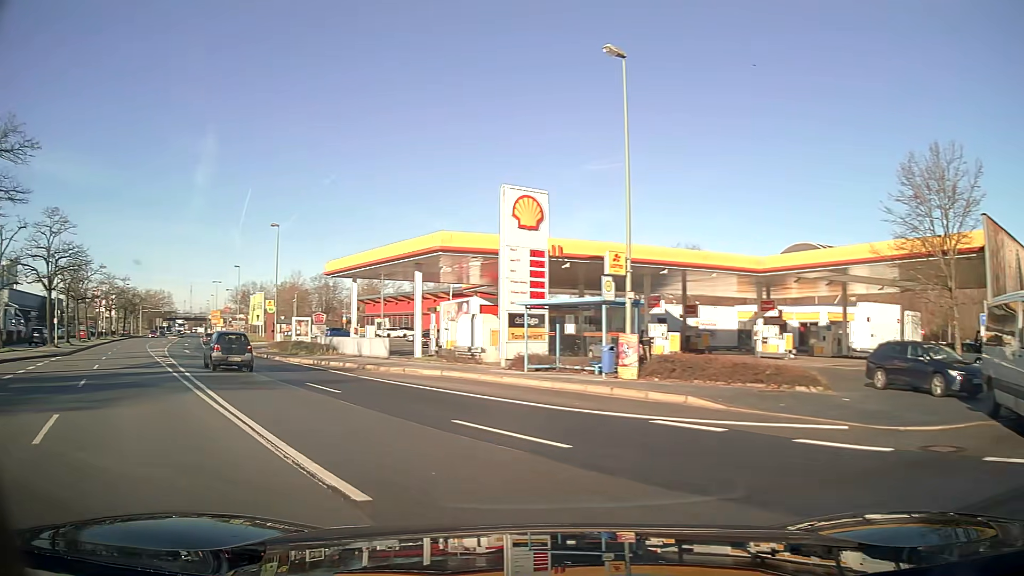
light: Day
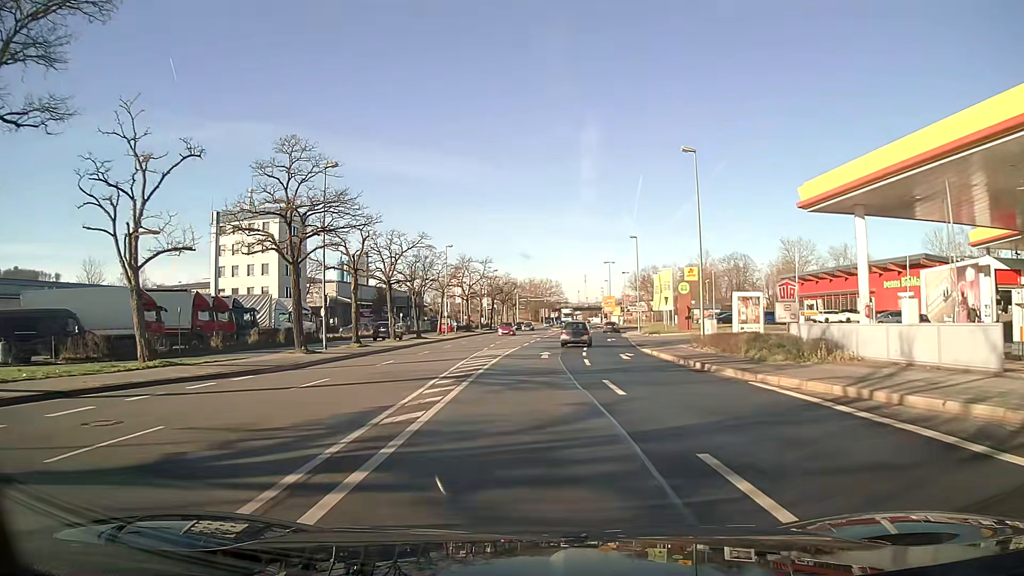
(-7.7, +20.6) m; -29°
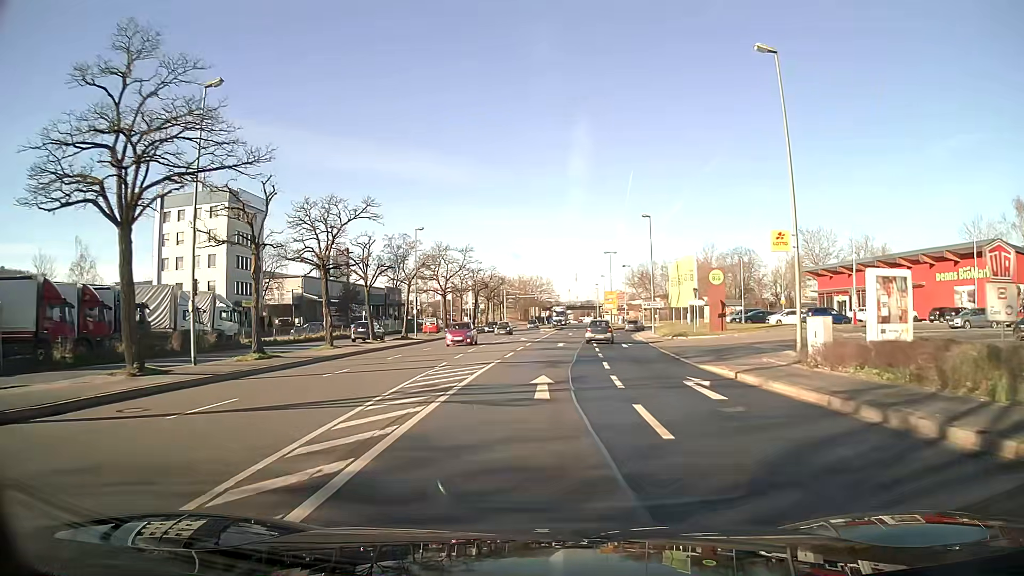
(+0.1, +14.3) m; +1°
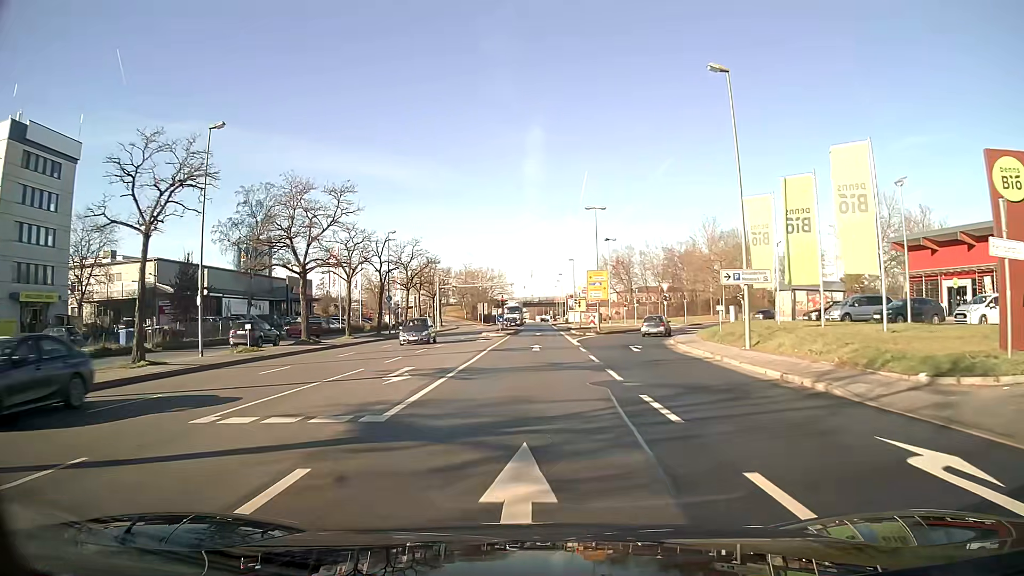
(+1.2, +35.1) m; +3°
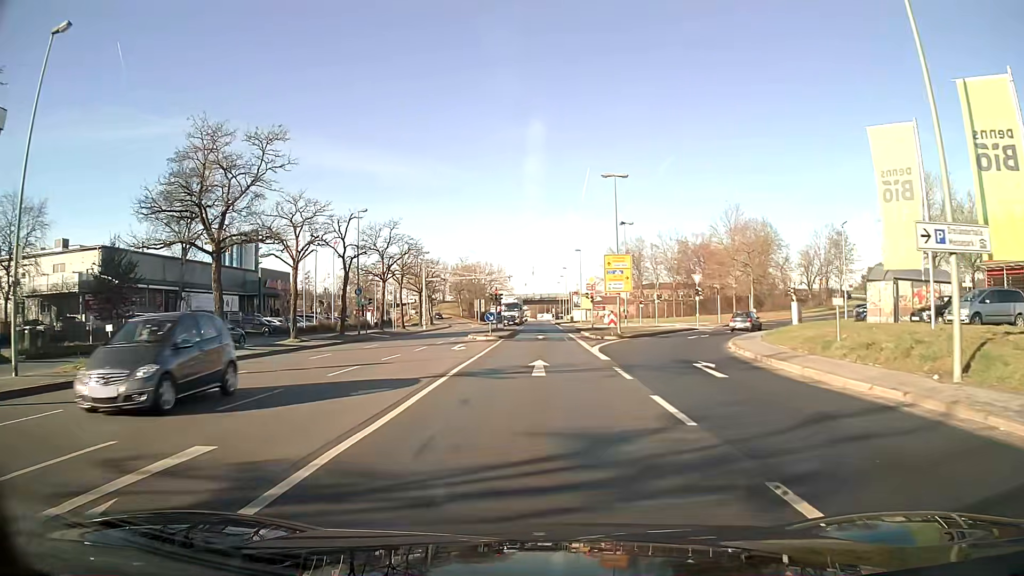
(0.0, +12.3) m; 0°
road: primary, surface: asphalt
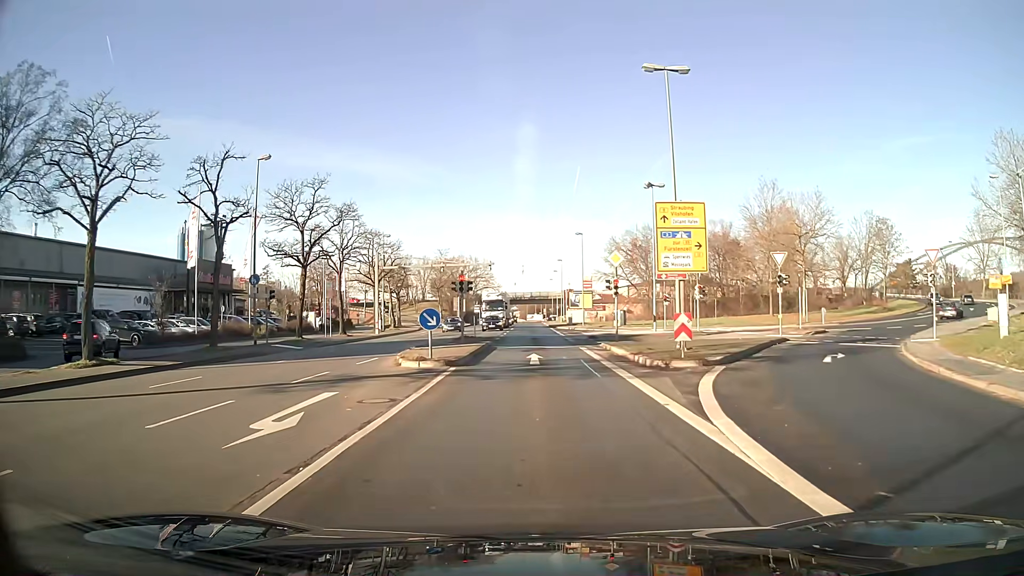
(+0.1, +19.4) m; +1°
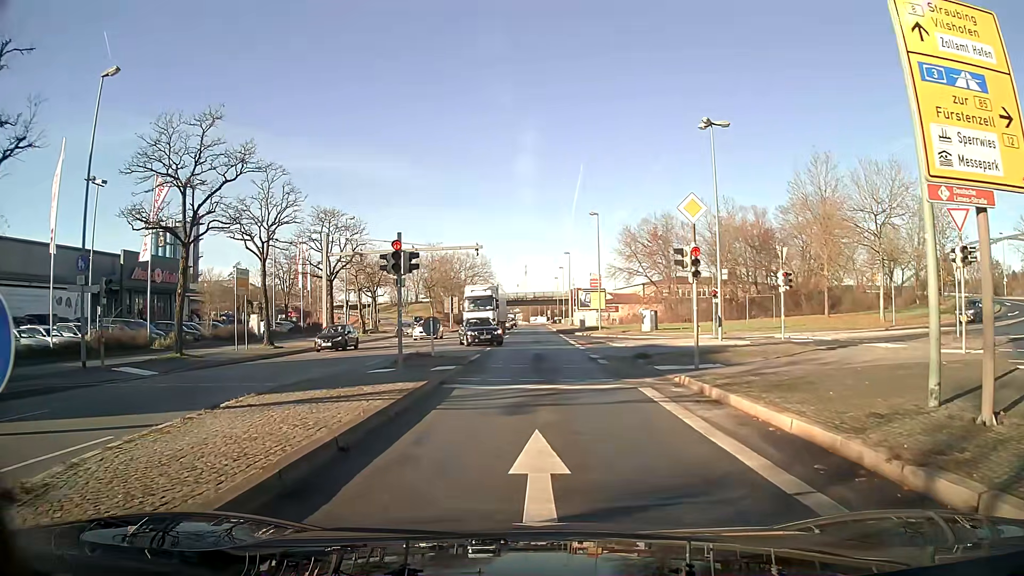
(0.0, +15.3) m; 0°
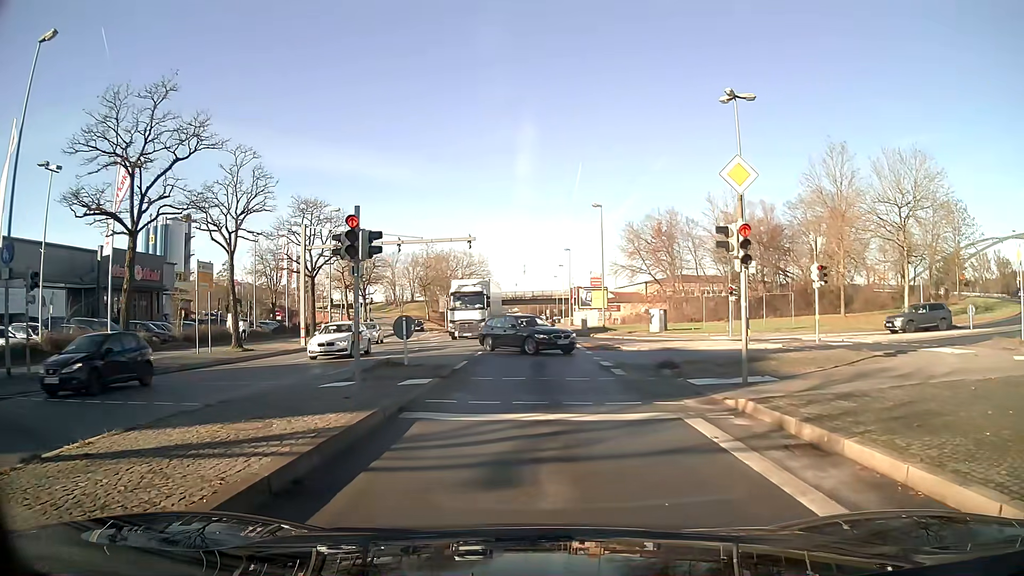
(0.0, +4.0) m; 0°
(0, +10) (0, +20) (0, +30) (0, +40) (0, +50) (0, +60) (0, +70) (0, +80) (0, +90) (0, +100) m
